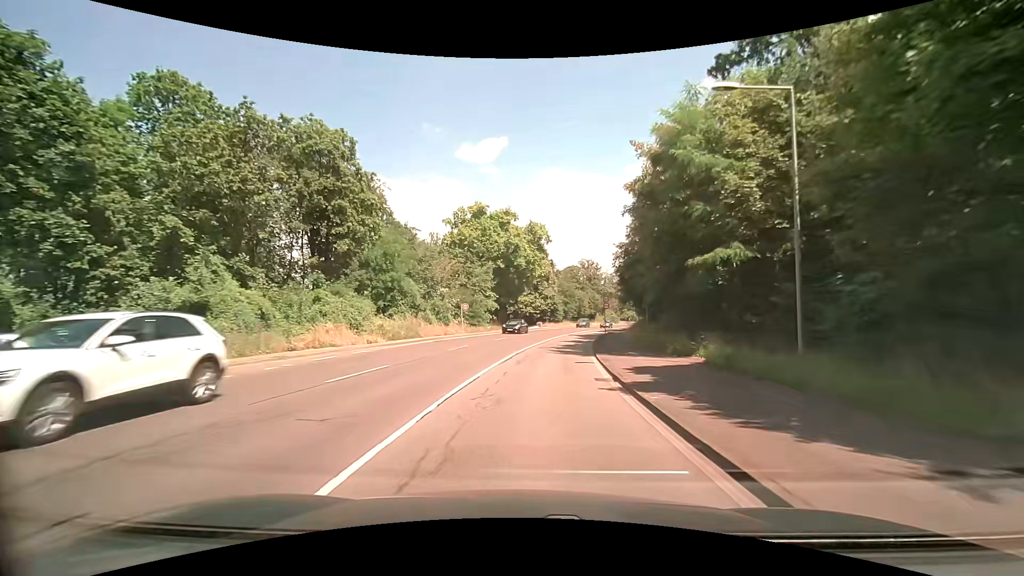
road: secondary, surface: asphalt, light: Day
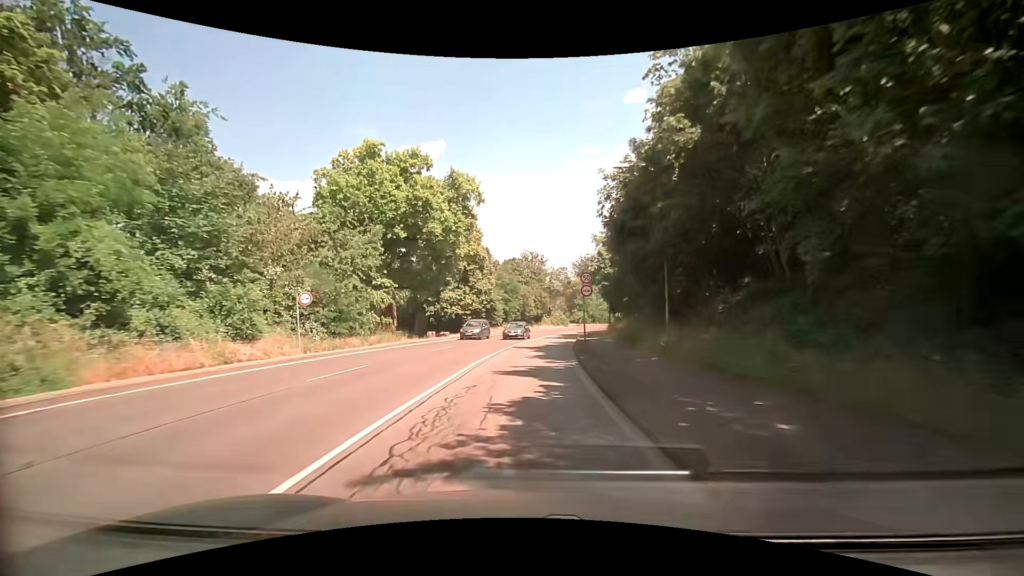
(+1.6, +22.9) m; +8°
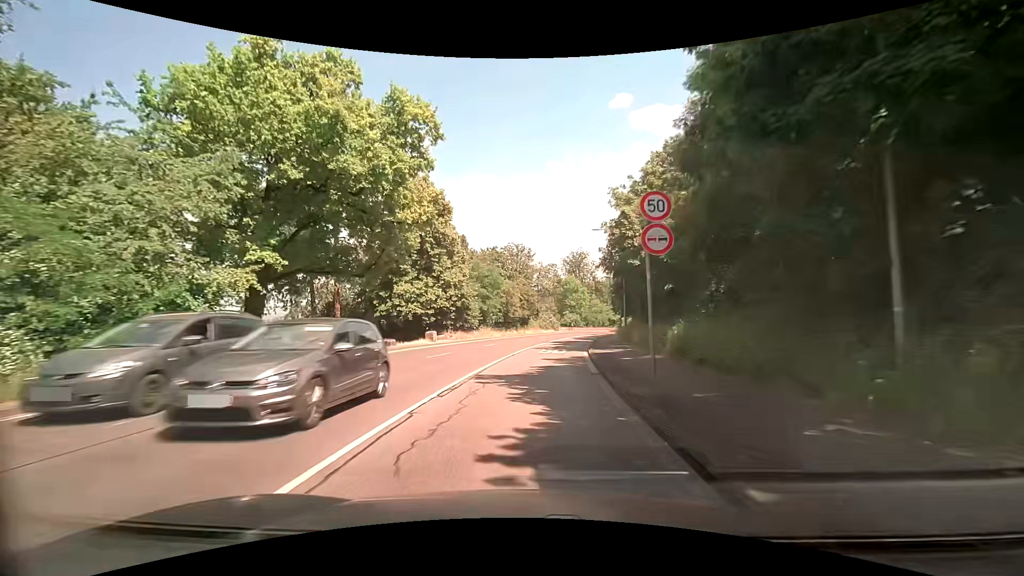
(+0.2, +15.0) m; +2°
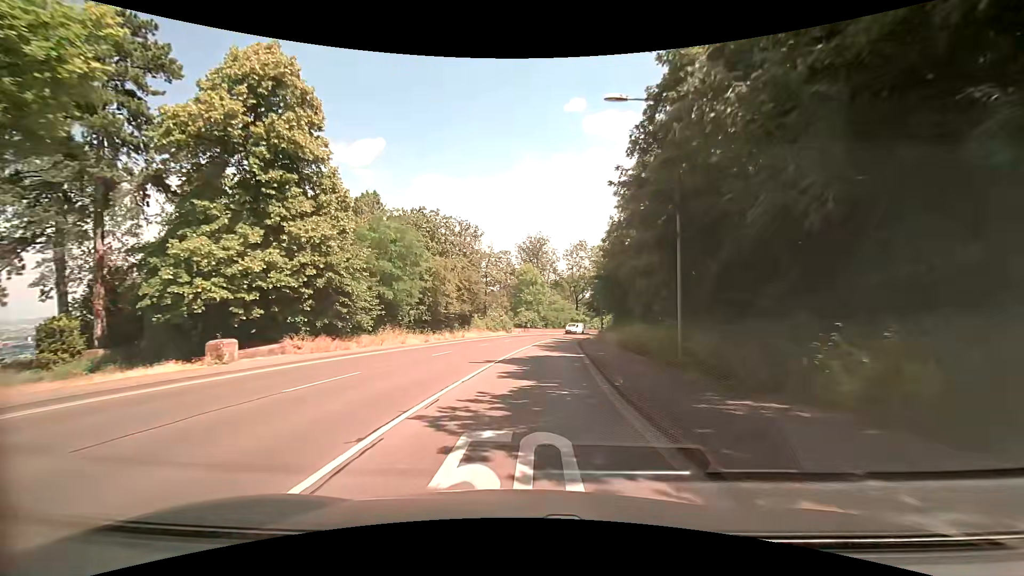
(+0.9, +22.2) m; +5°
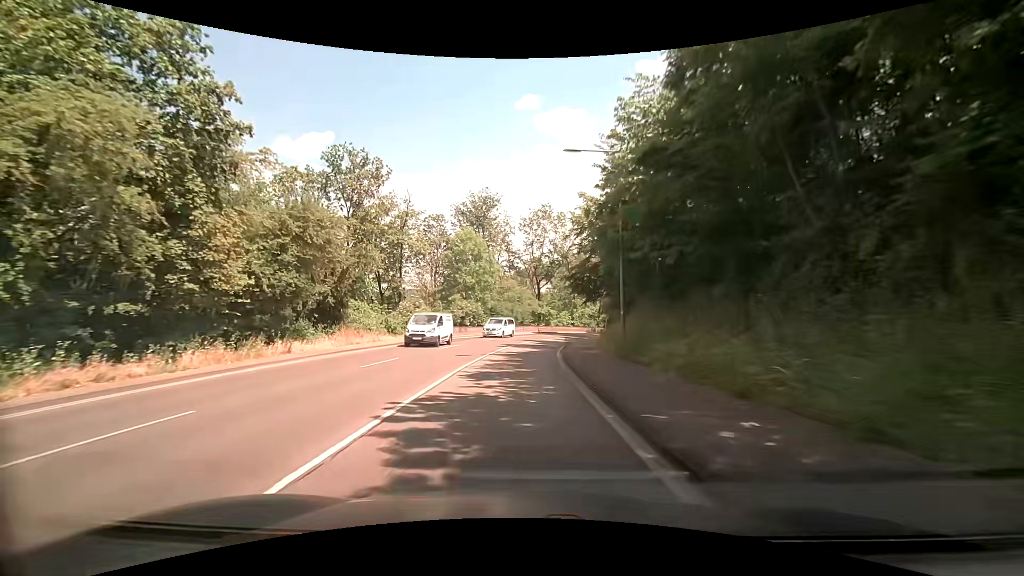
(+2.1, +29.4) m; +6°
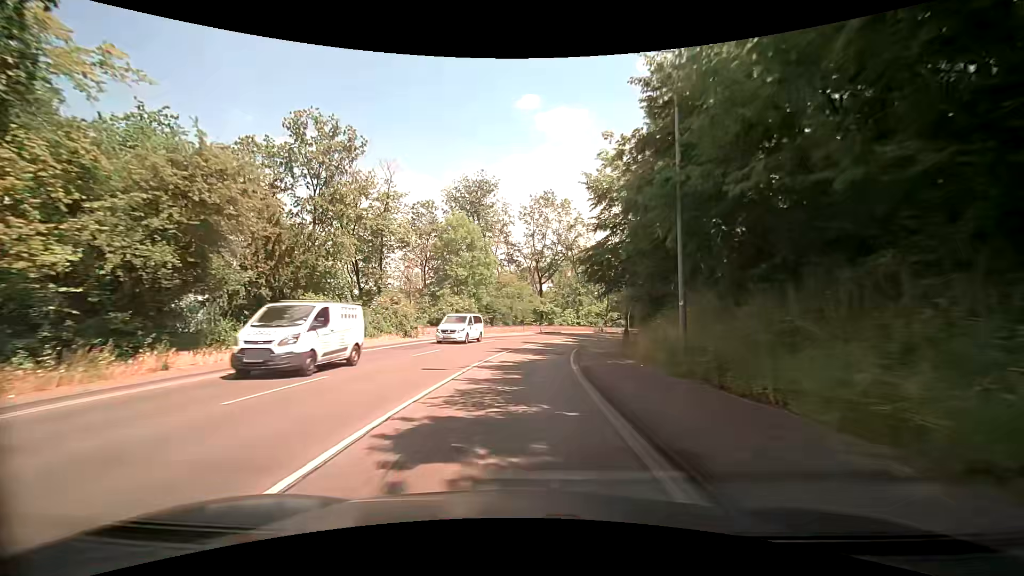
(0.0, +7.4) m; 0°
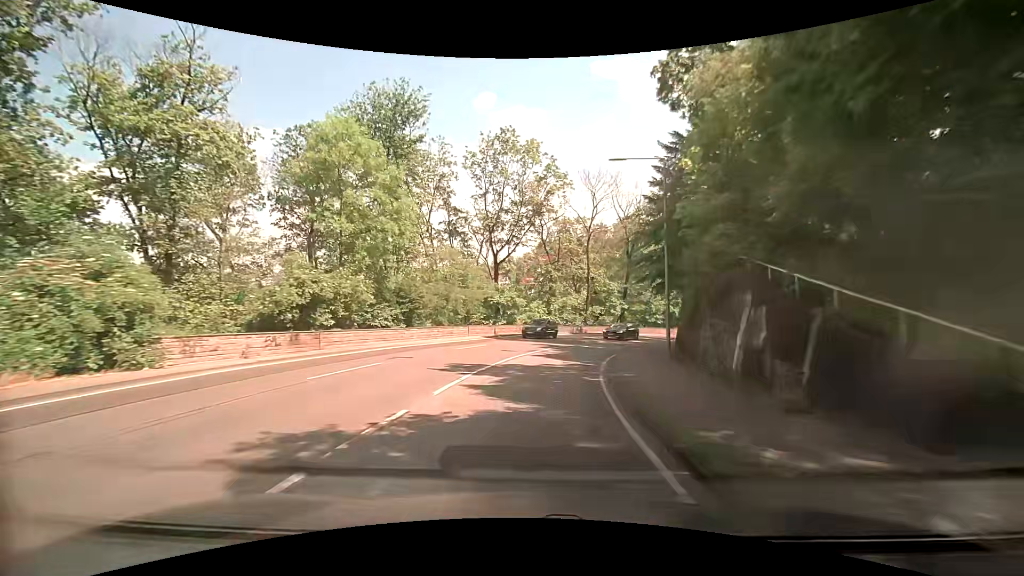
(+0.6, +22.0) m; +5°
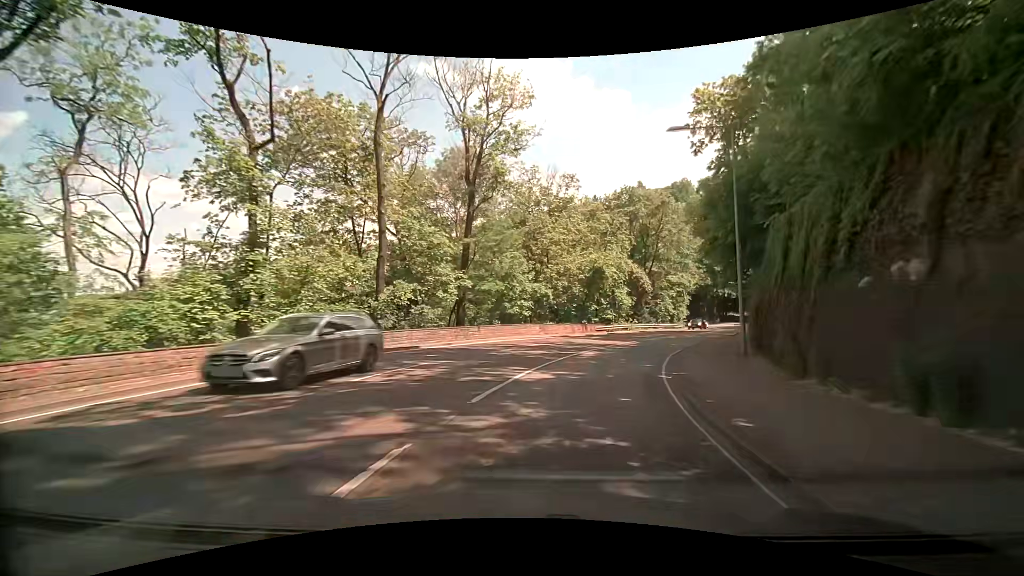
(+4.7, +33.3) m; +19°
(+1, +10) (+3, +20) (+7, +29) (+12, +37) (+17, +46) (+23, +54) (+28, +63) (+33, +72) (+36, +81) (+39, +91) m
